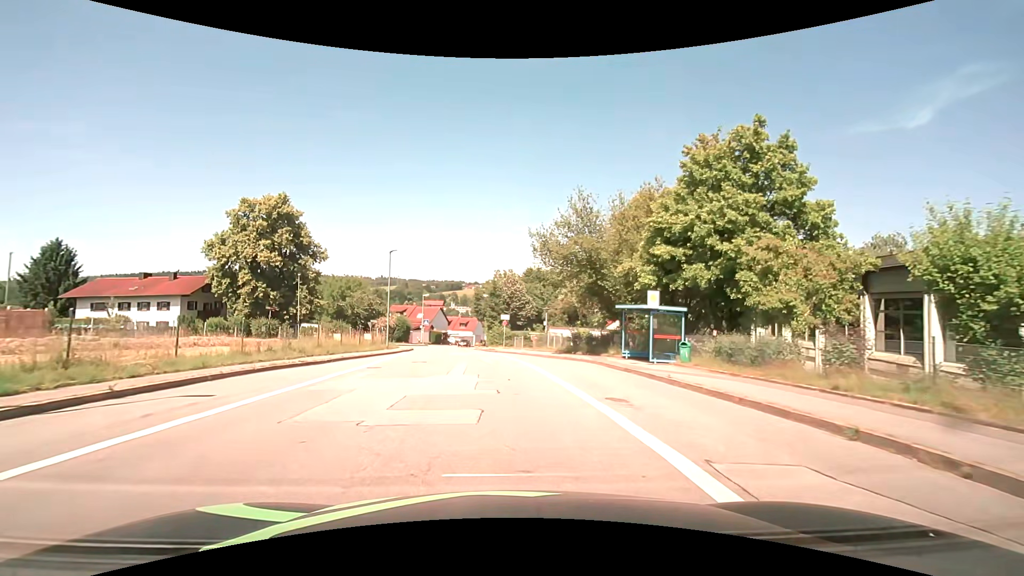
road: unclassified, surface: asphalt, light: Day
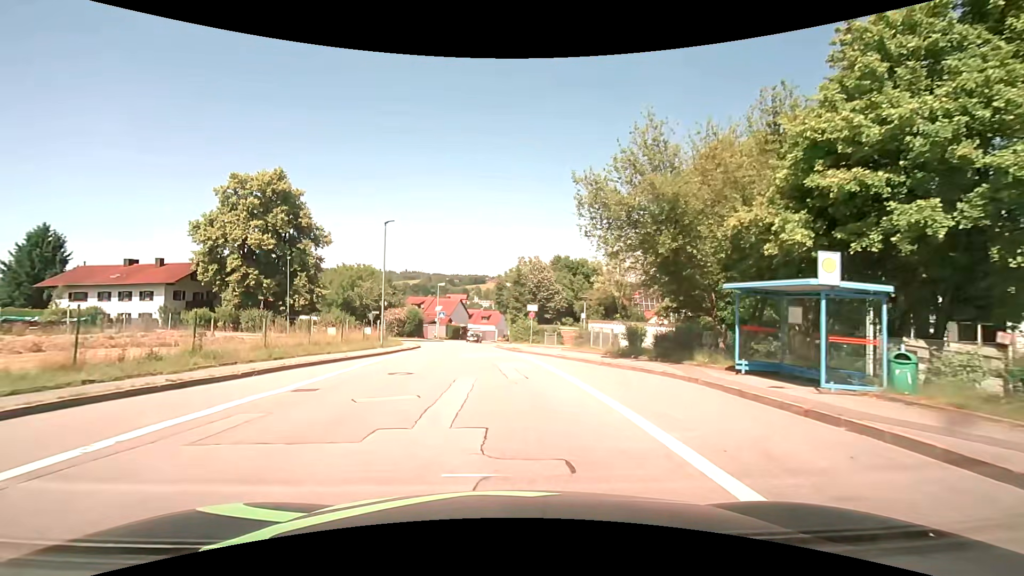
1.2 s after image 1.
(-0.2, +9.6) m; -3°
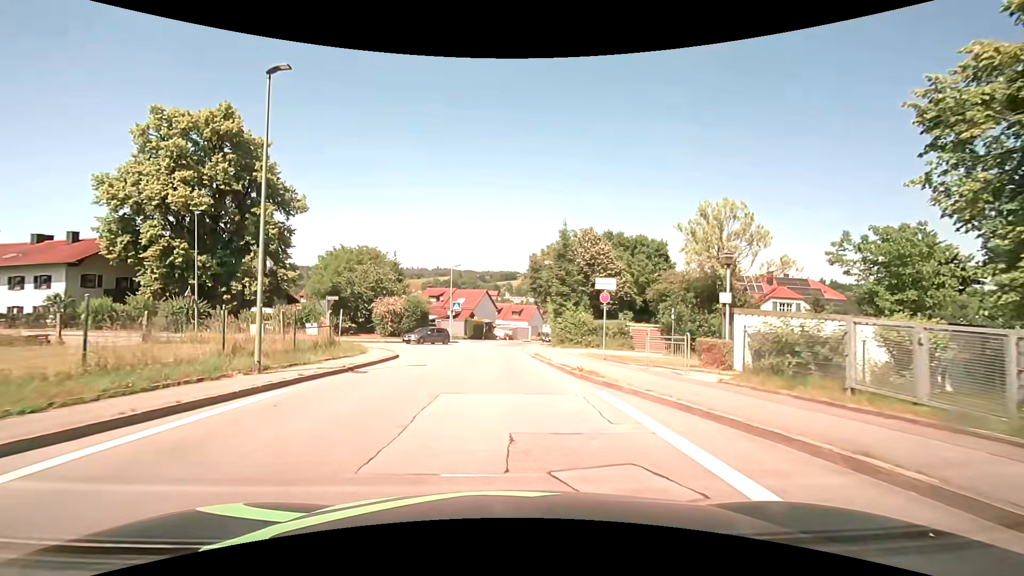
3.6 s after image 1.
(-0.6, +19.4) m; -4°
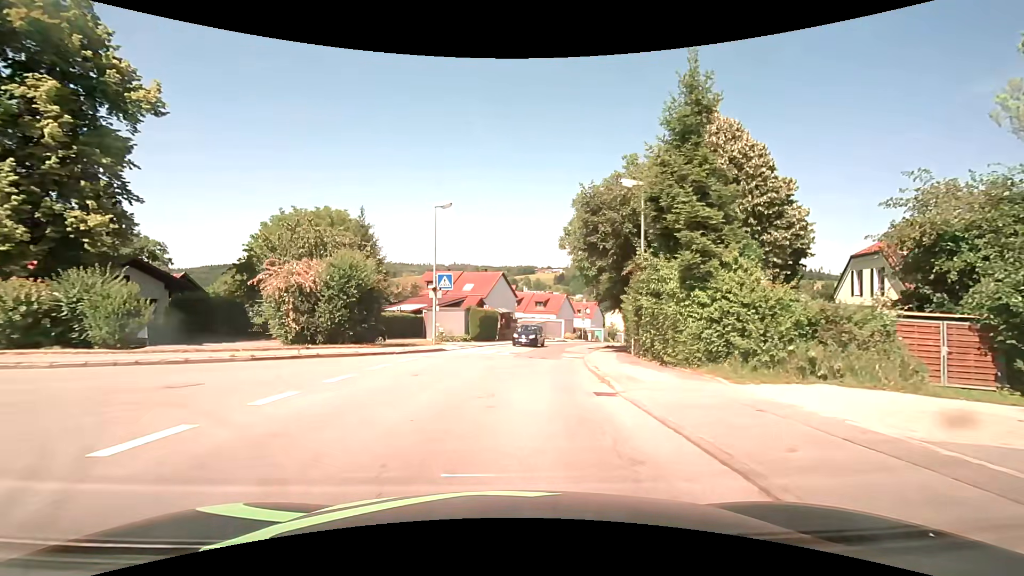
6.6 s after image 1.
(-0.5, +24.4) m; -2°
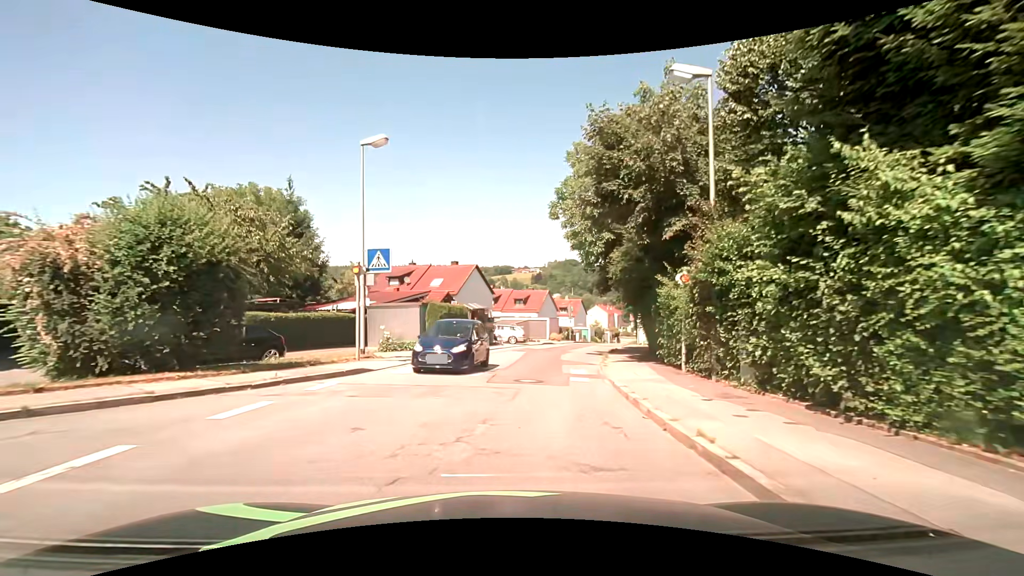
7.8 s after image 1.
(+0.2, +9.9) m; +3°
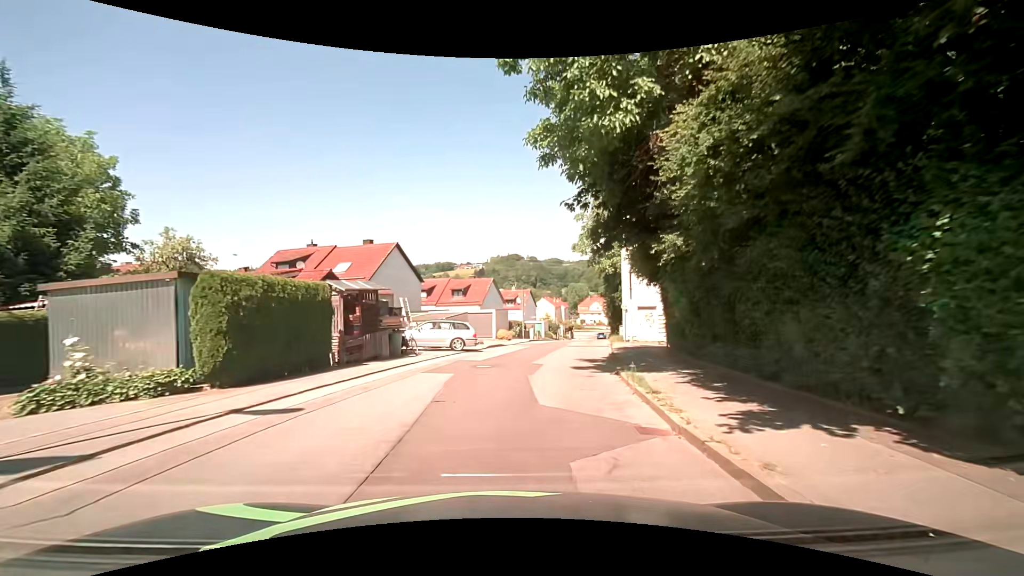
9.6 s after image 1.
(+0.7, +14.8) m; +6°
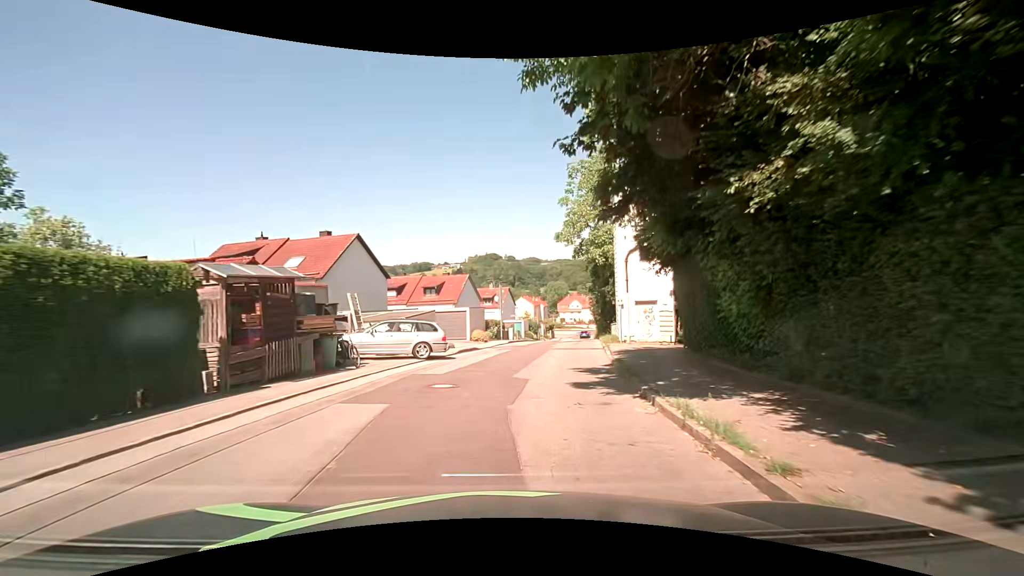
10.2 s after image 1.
(+0.1, +5.0) m; +2°
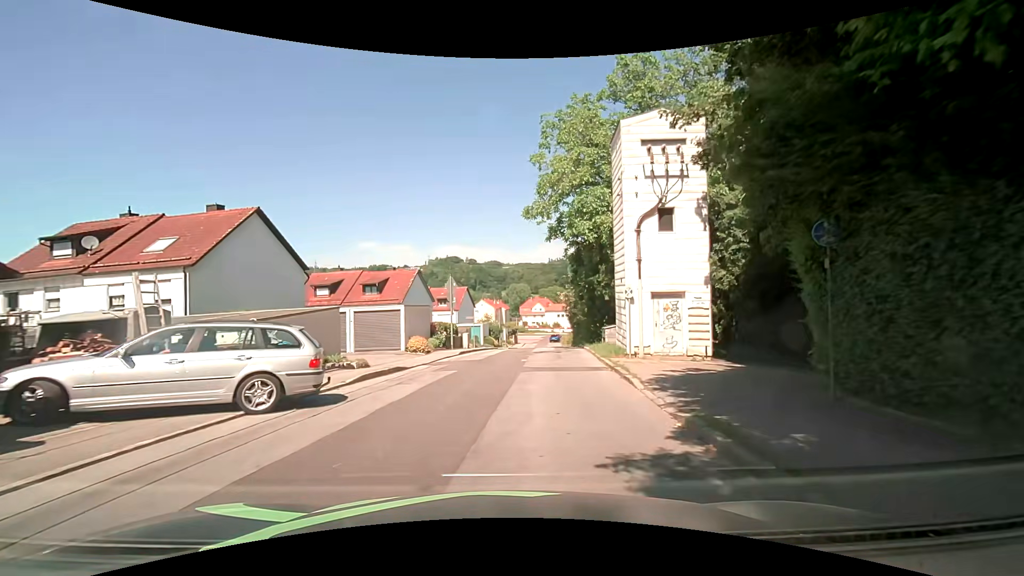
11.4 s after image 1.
(+0.3, +9.9) m; +5°
